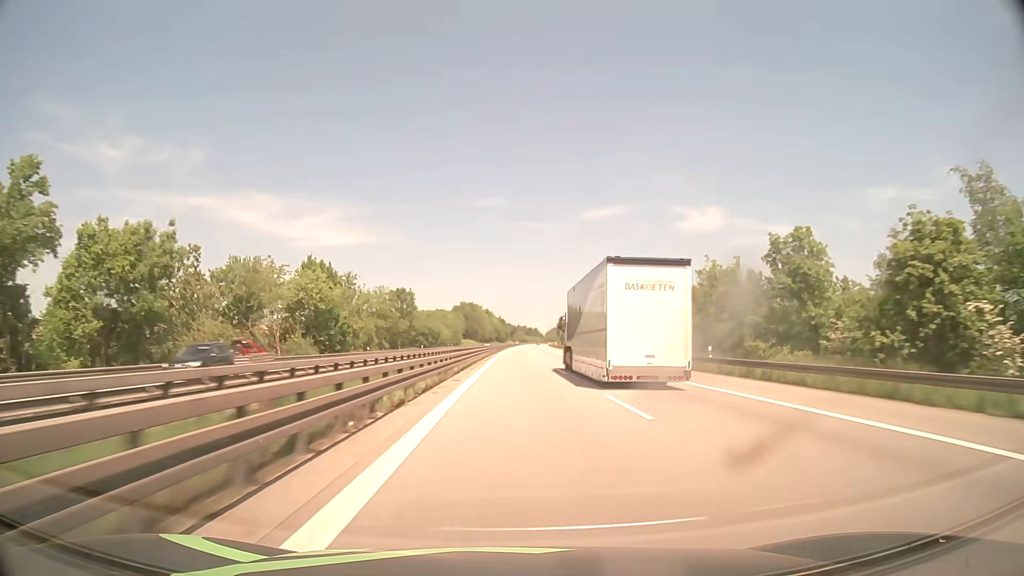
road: motorway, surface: asphalt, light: Day
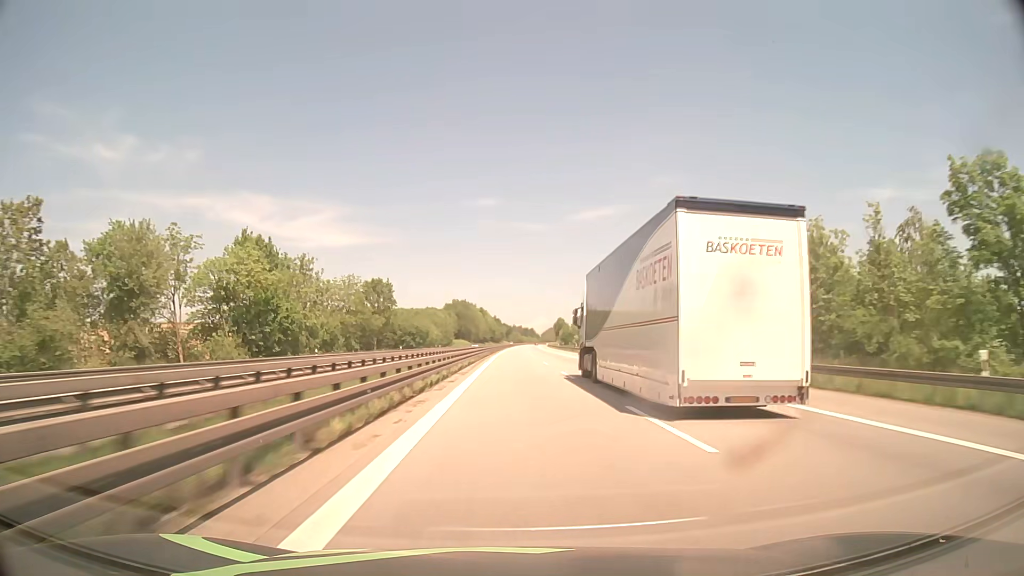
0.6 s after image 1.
(+0.1, +21.7) m; 0°
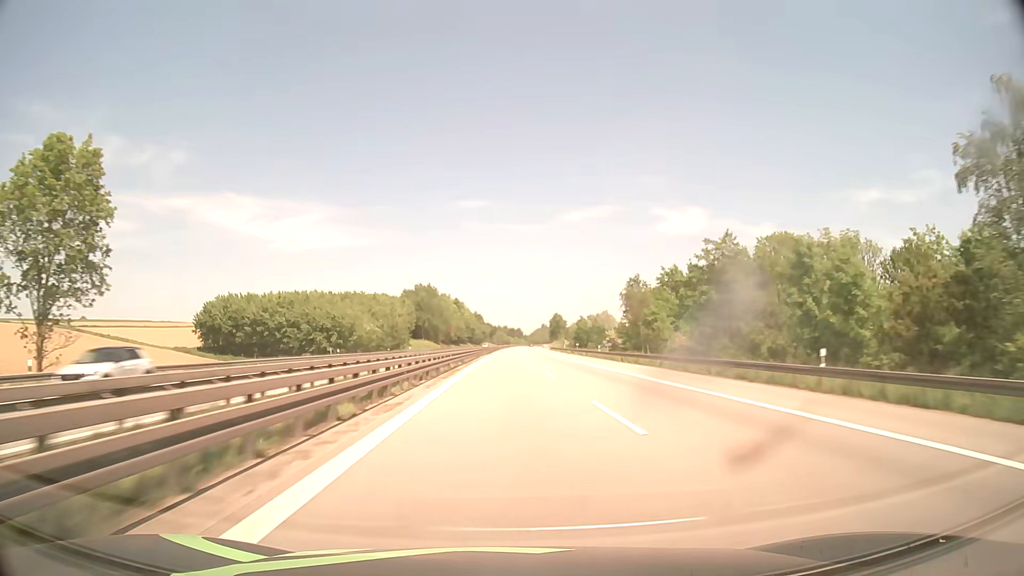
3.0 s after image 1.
(+1.0, +87.2) m; +1°
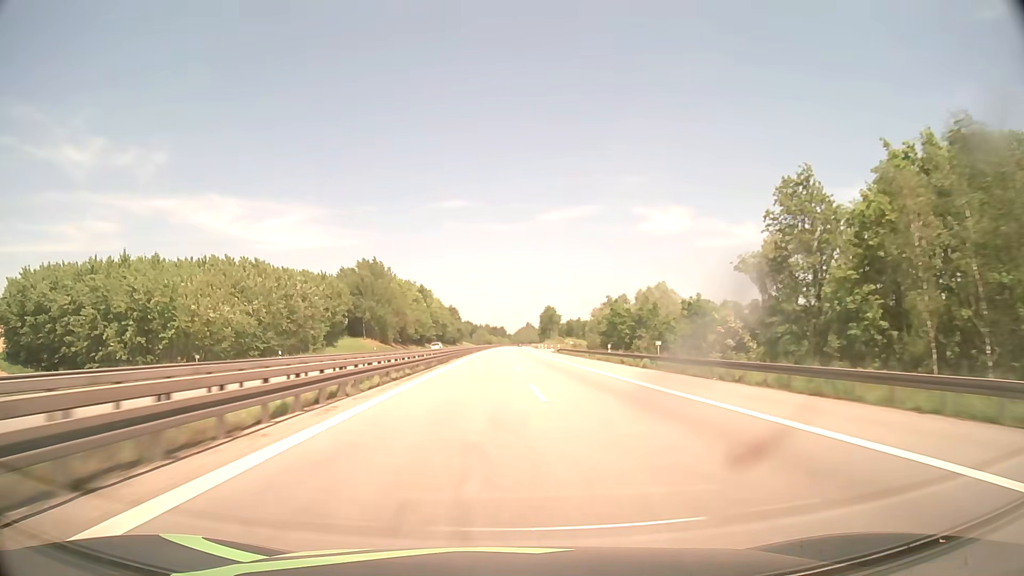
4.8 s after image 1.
(+1.0, +65.7) m; +1°
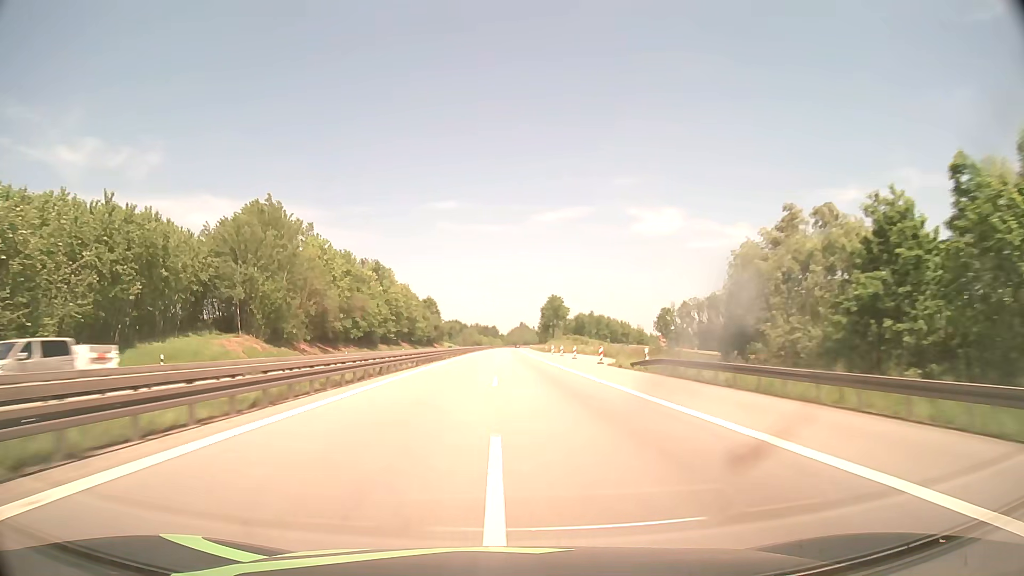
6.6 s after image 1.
(+0.5, +66.0) m; +1°
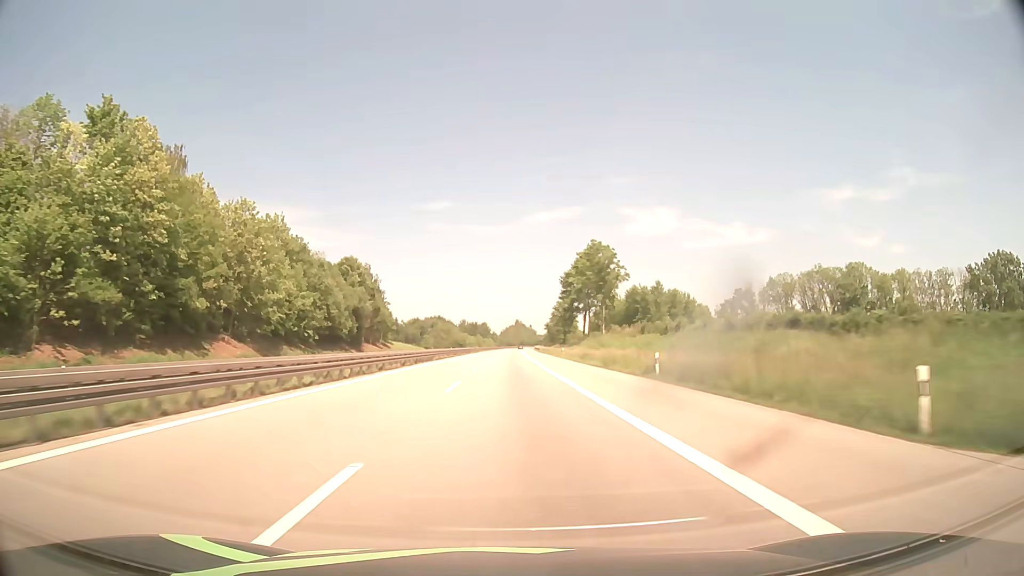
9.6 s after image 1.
(+0.8, +110.3) m; +1°
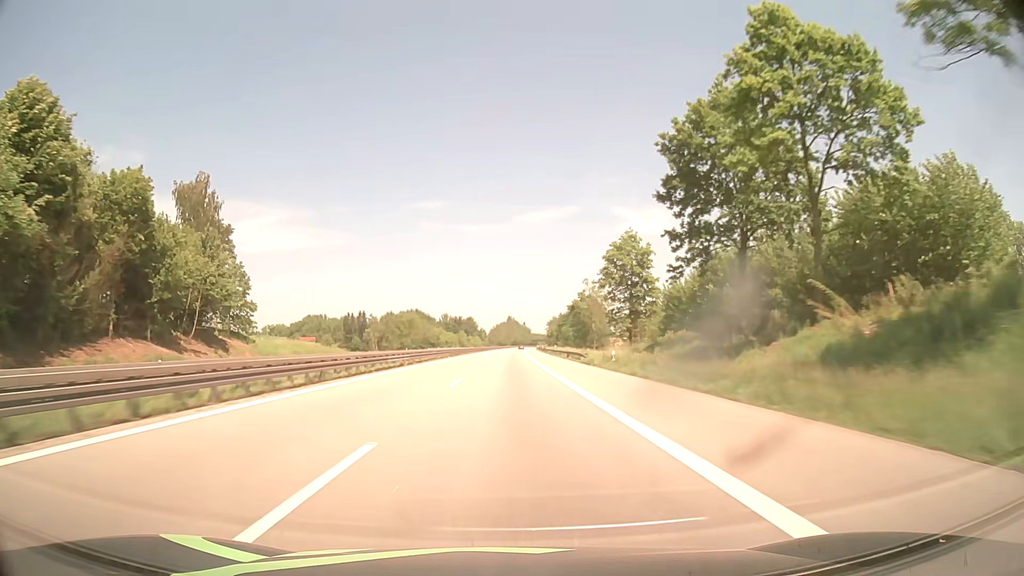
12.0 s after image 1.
(+0.4, +88.4) m; +1°
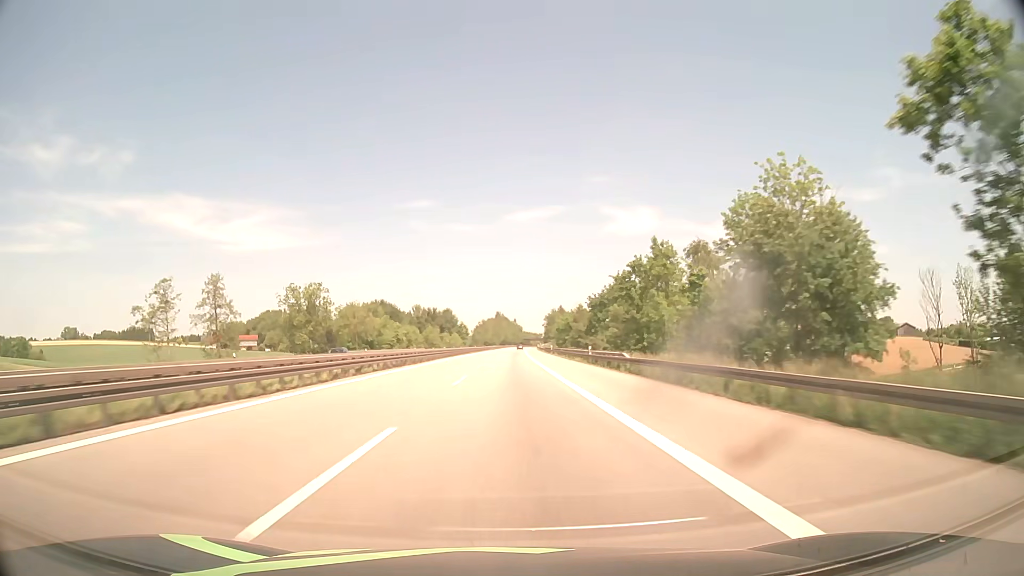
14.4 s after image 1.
(+0.6, +88.6) m; +1°
(0, +10) (0, +20) (0, +30) (0, +40) (0, +50) (0, +60) (0, +70) (+1, +80) (+1, +90) (+1, +100) m
